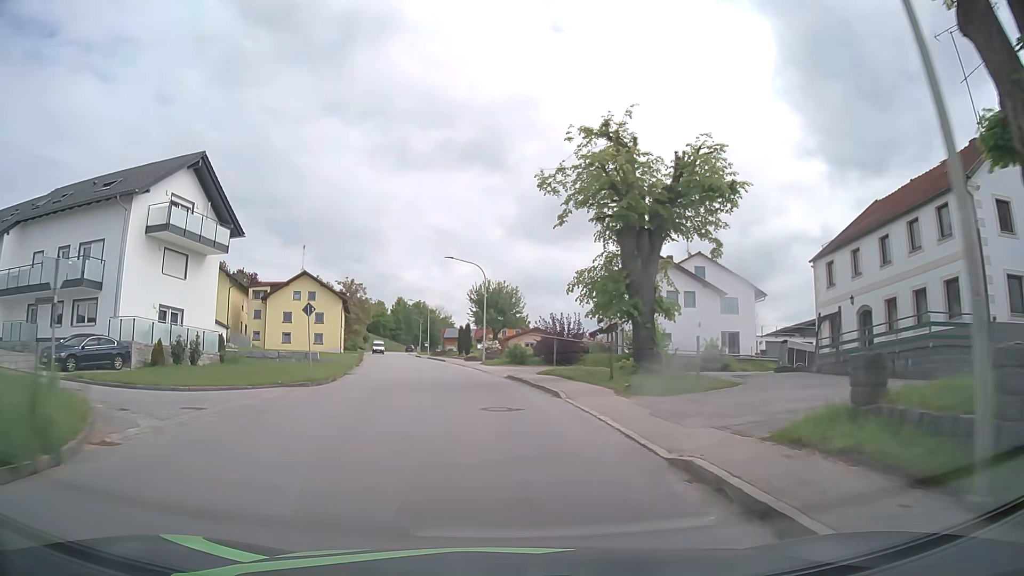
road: tertiary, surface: asphalt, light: Day
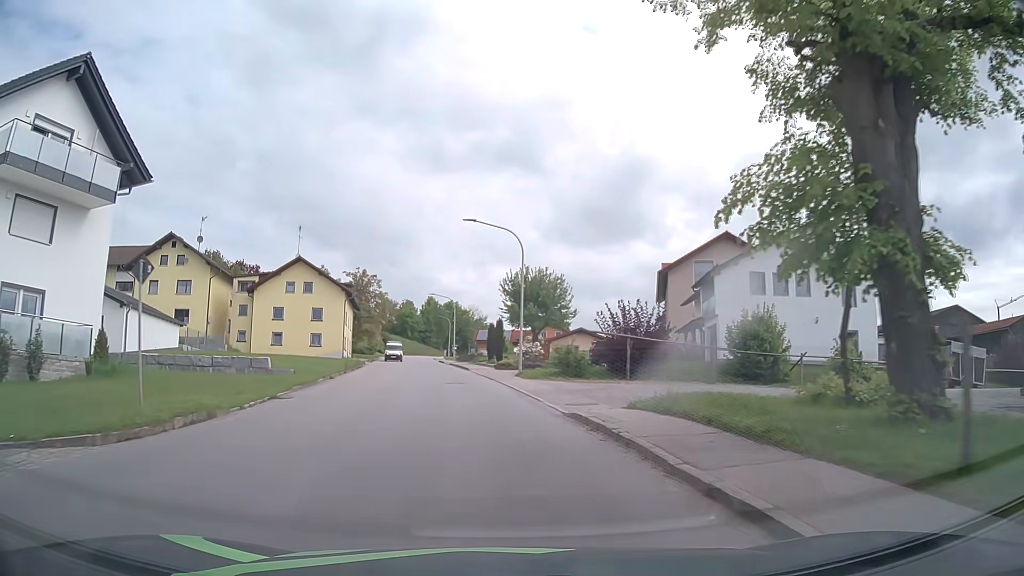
(-0.3, +14.9) m; -3°
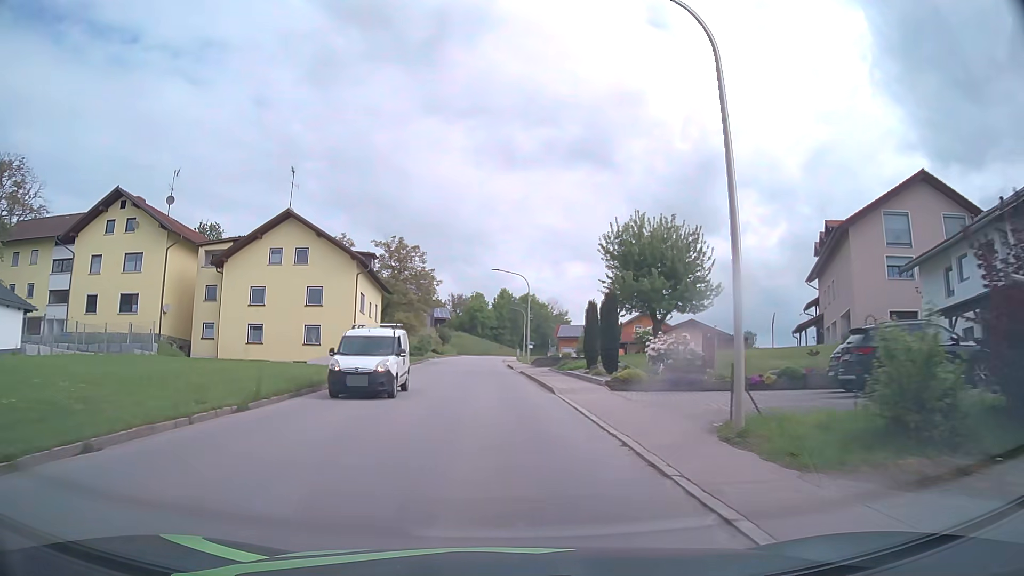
(-1.2, +22.3) m; -6°
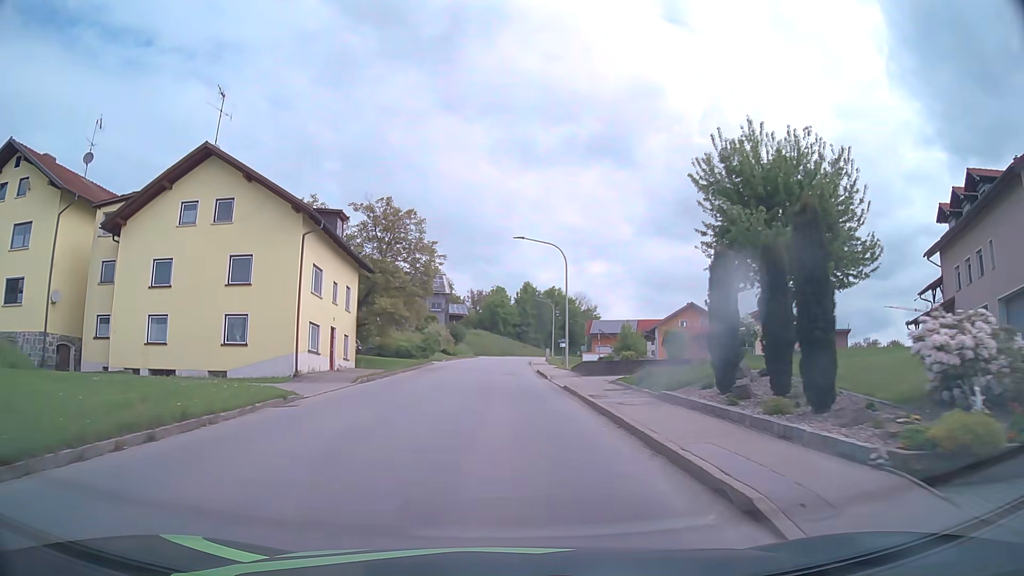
(-0.3, +15.0) m; -3°
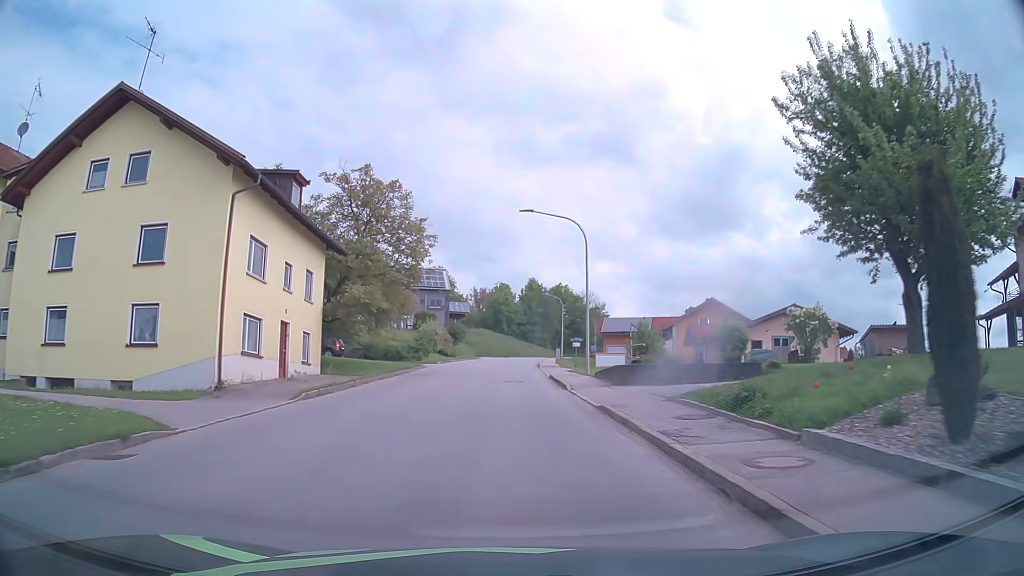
(0.0, +7.5) m; 0°
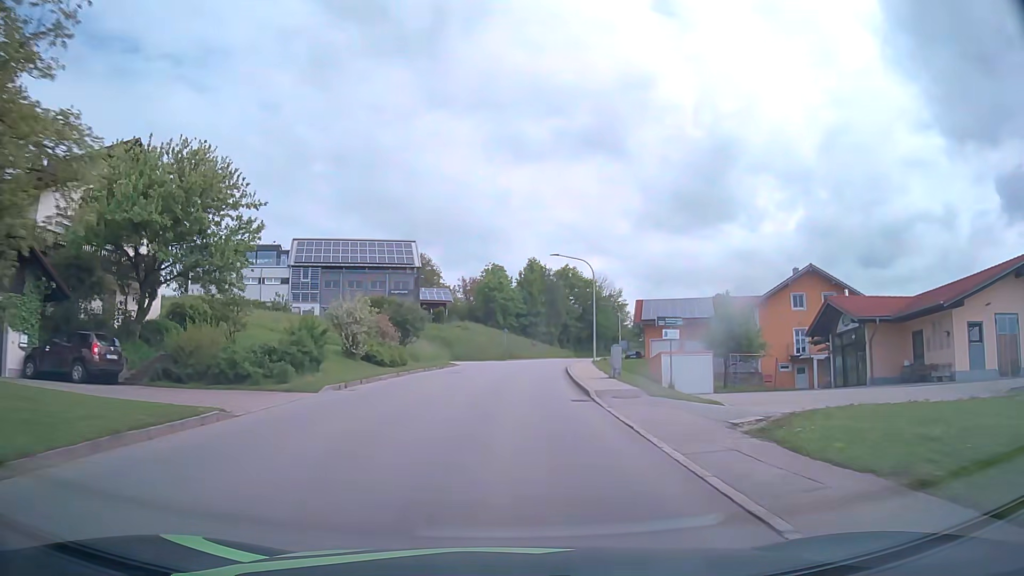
(+0.1, +30.1) m; +1°
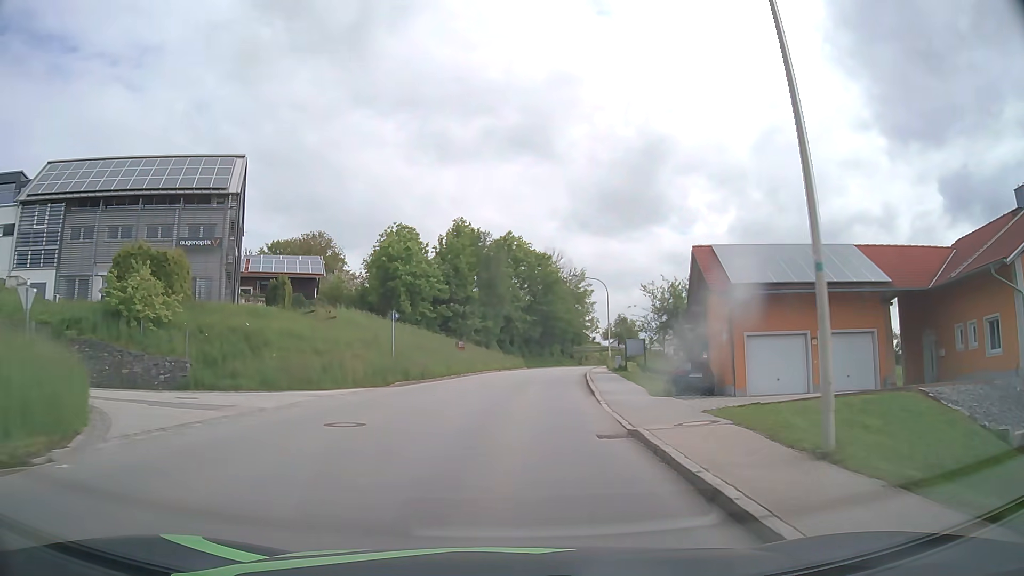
(+1.2, +37.8) m; +6°
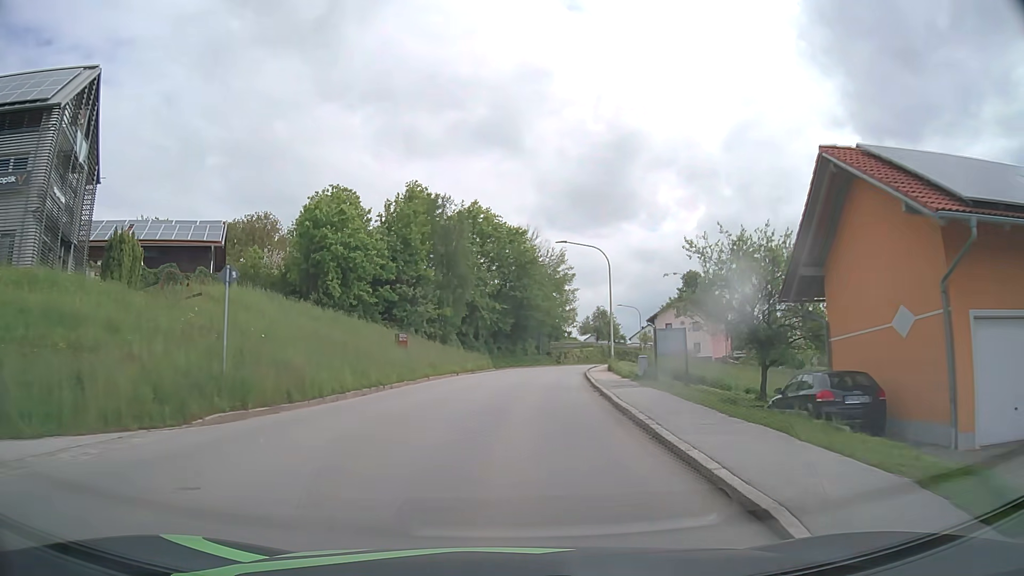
(+0.3, +15.2) m; +3°
(0, +10) (+1, +20) (+1, +30) (+2, +40) (+4, +50) (+6, +60) (+8, +69) (+11, +79) (+14, +88) (+18, +98) m
